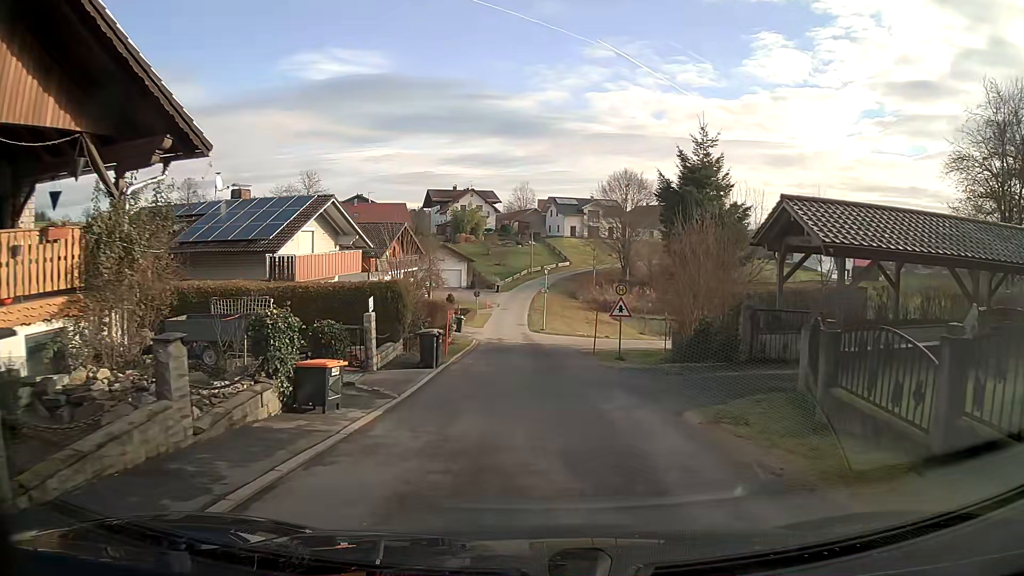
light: Day
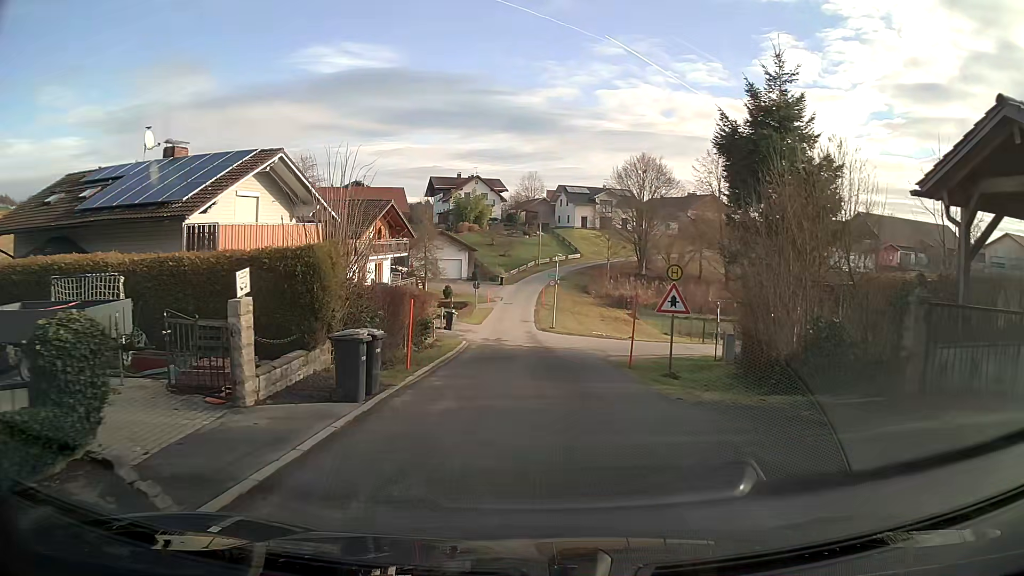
(0.0, +7.8) m; 0°
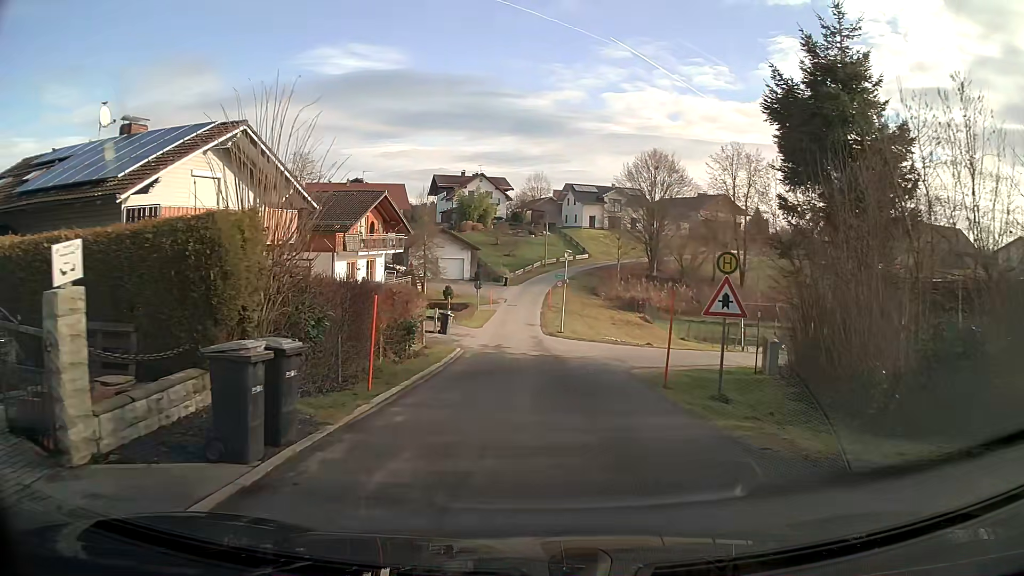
(0.0, +3.9) m; 0°
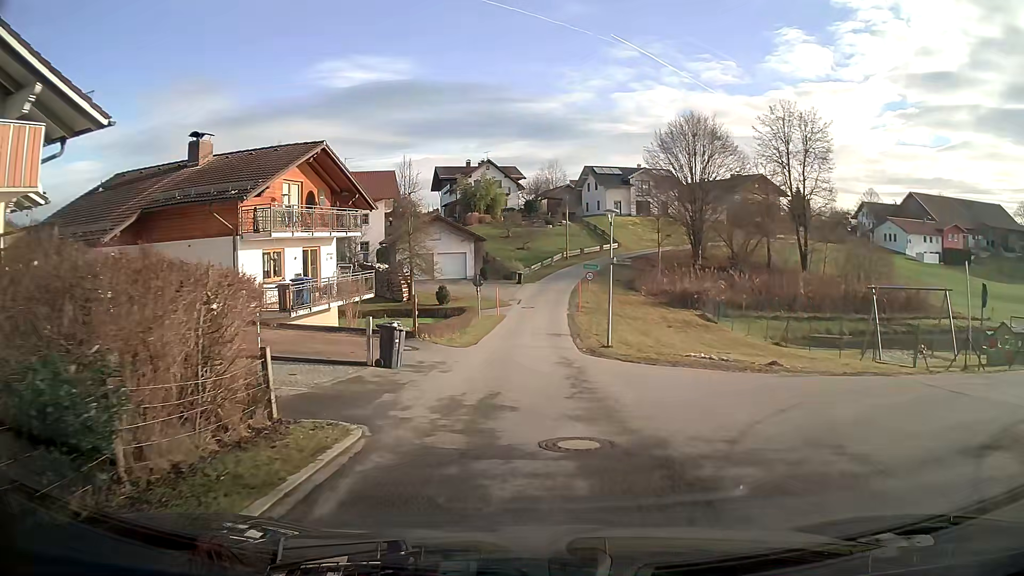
(-0.2, +14.4) m; -2°
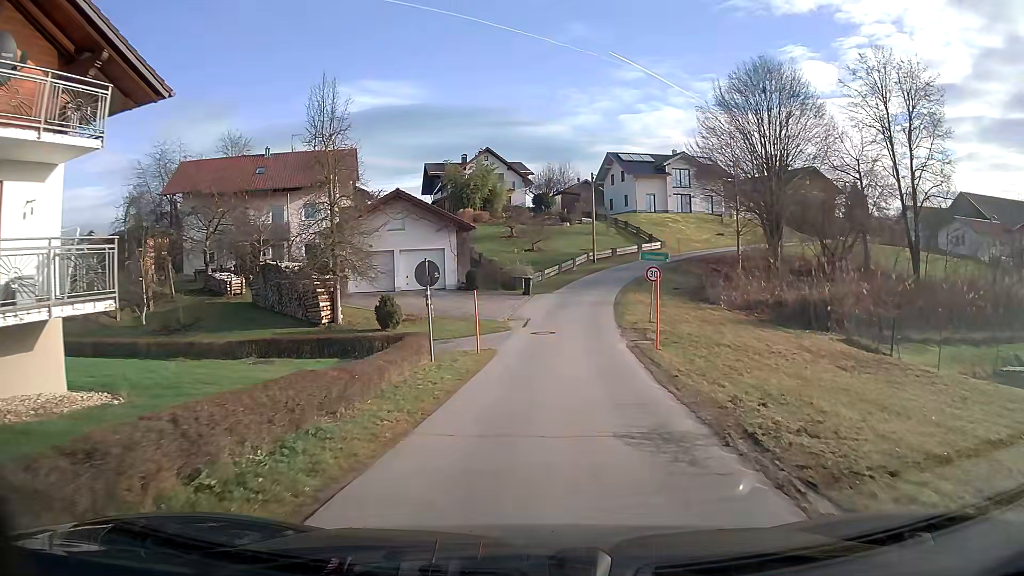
(-0.4, +20.2) m; -1°
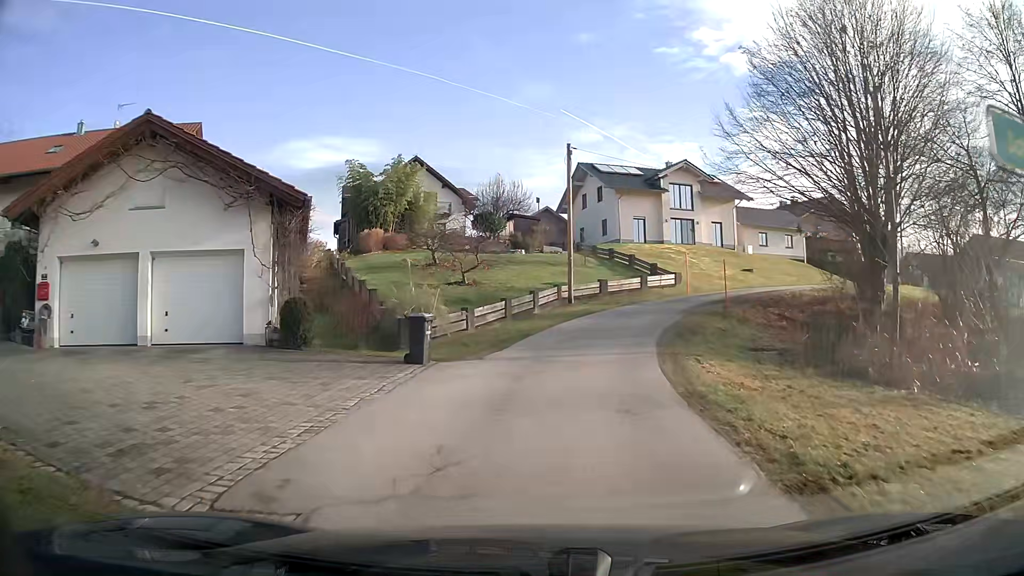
(+0.8, +21.7) m; +4°
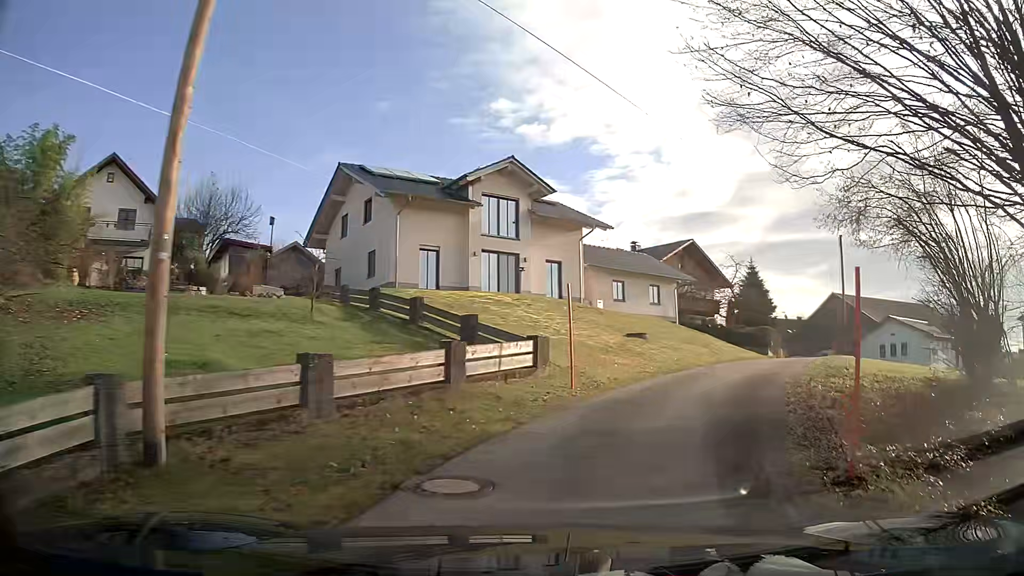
(+2.9, +21.1) m; +22°
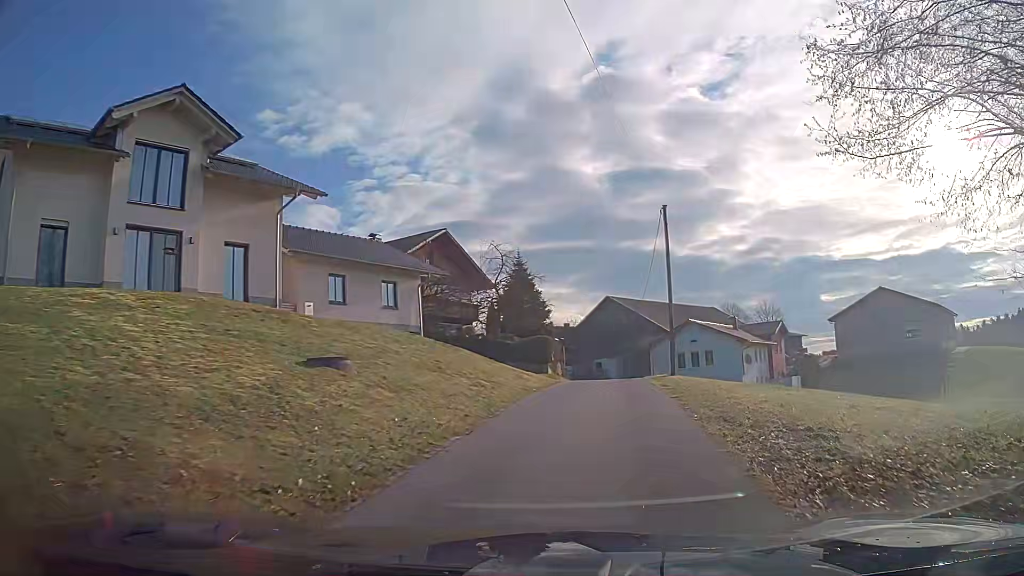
(+2.2, +11.8) m; +19°
